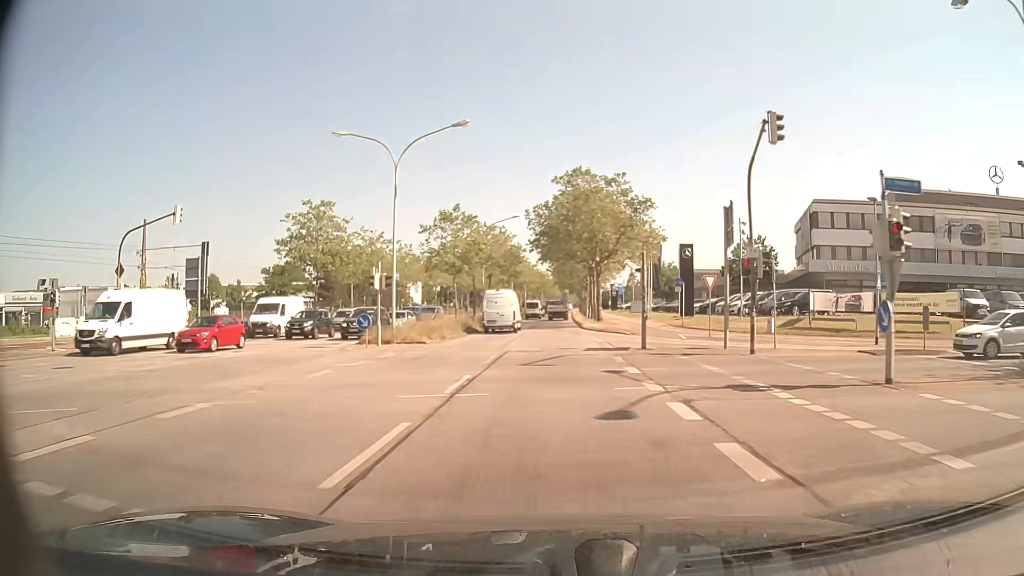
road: primary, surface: asphalt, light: Day
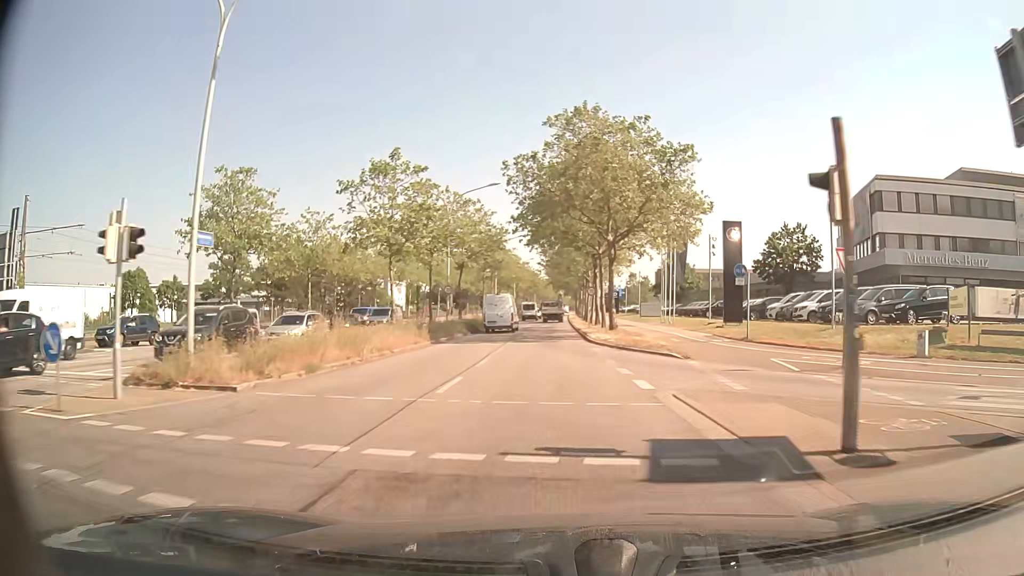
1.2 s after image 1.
(+0.1, +17.0) m; +1°
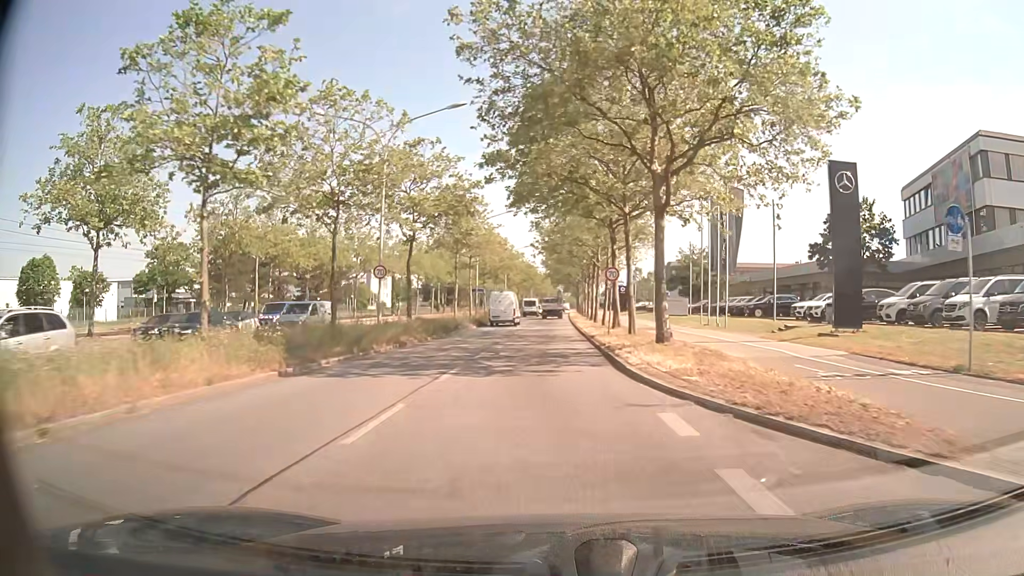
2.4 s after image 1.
(0.0, +17.0) m; 0°
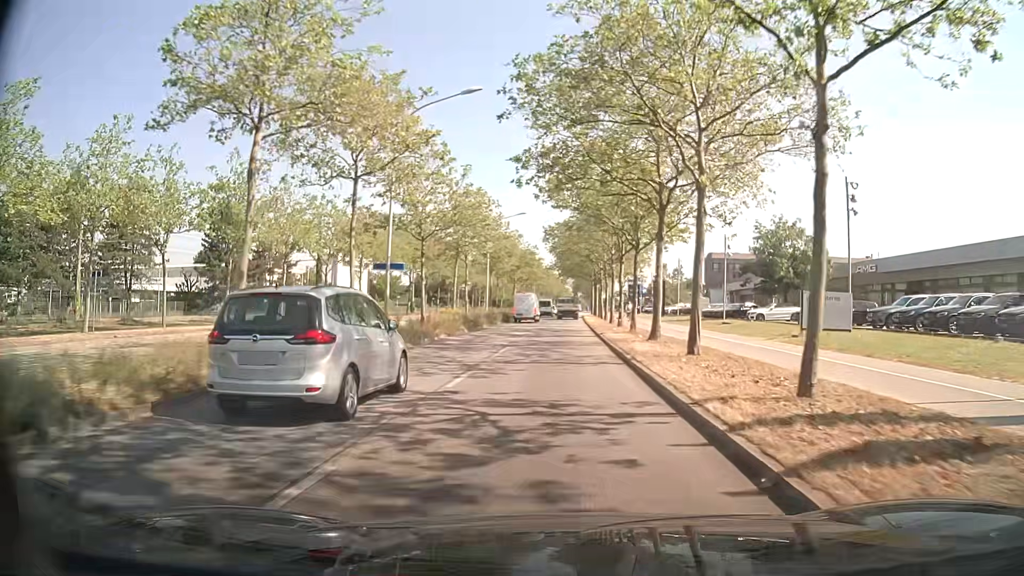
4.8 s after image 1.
(-0.2, +33.8) m; -1°
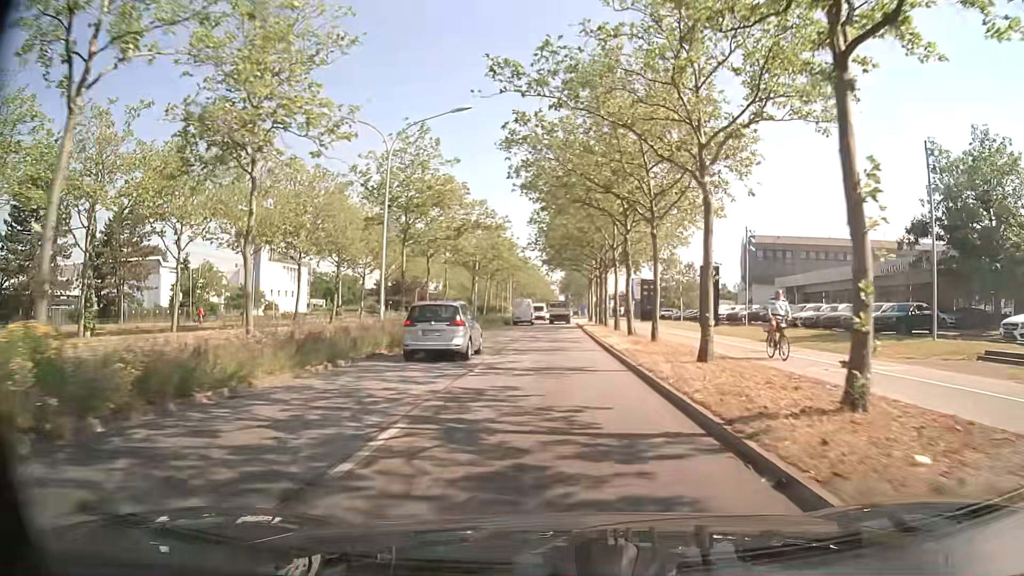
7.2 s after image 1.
(+0.2, +33.3) m; +1°
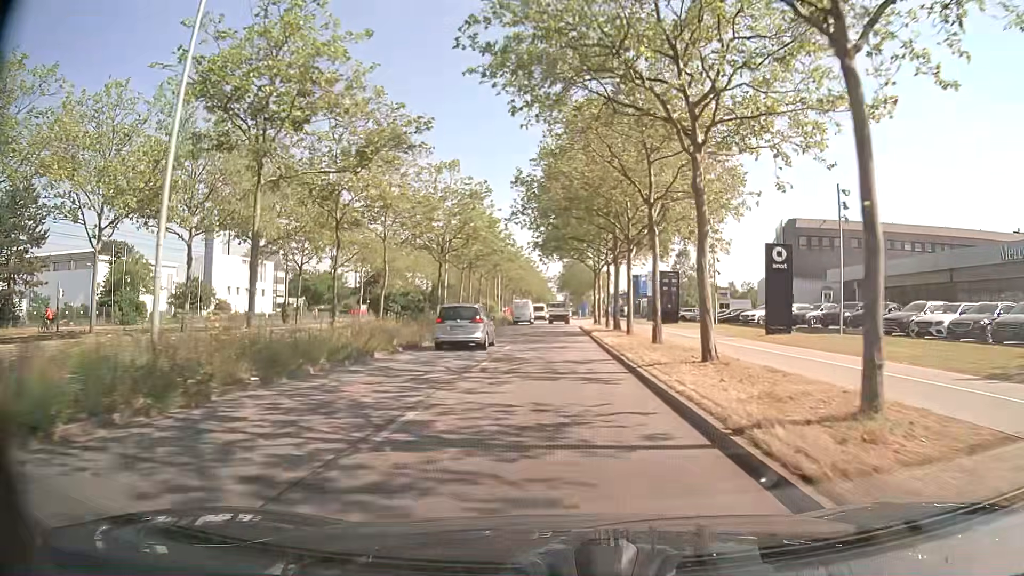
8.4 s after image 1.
(0.0, +16.4) m; 0°
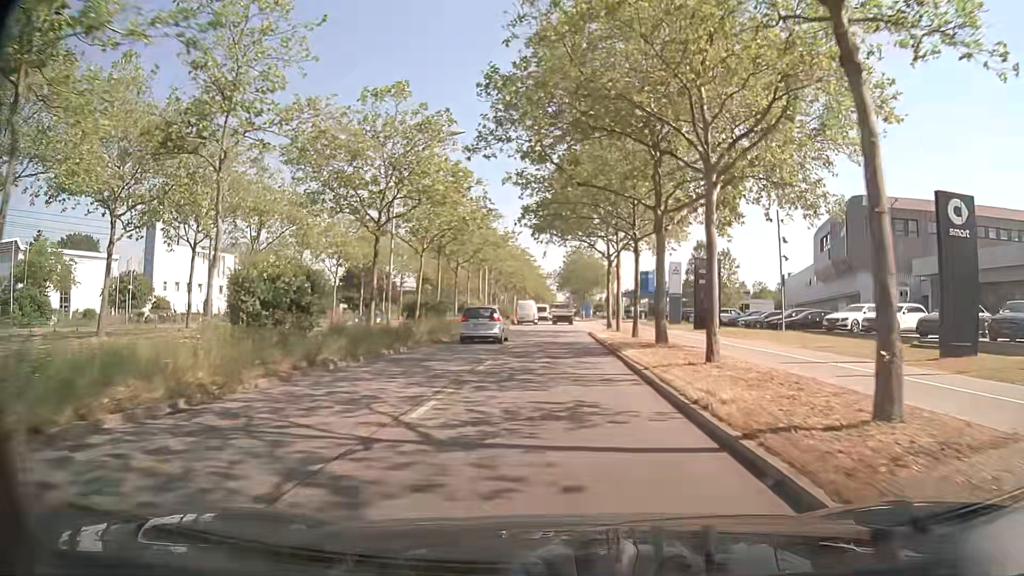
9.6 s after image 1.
(-0.1, +16.3) m; 0°
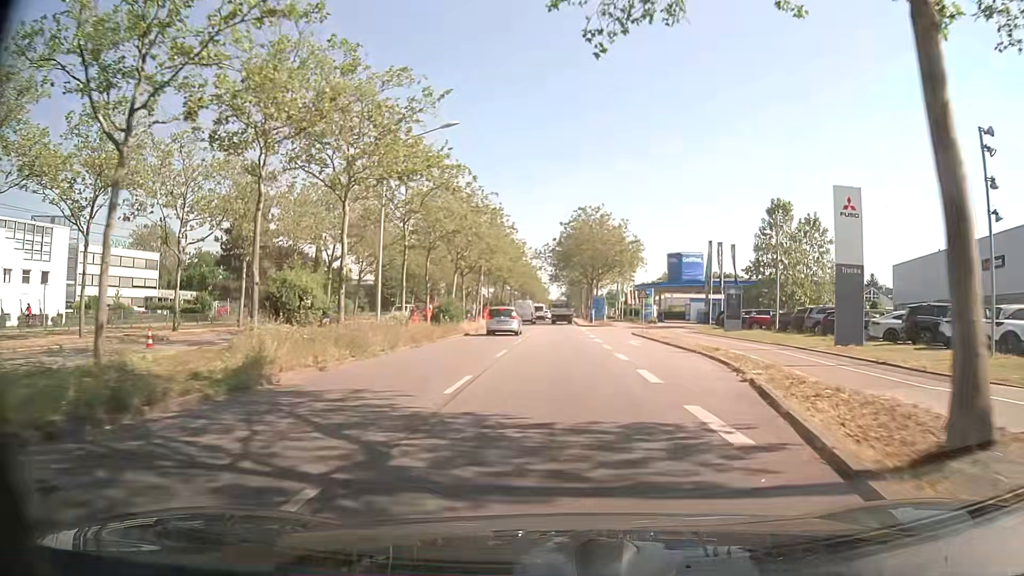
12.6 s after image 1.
(+0.4, +41.4) m; +1°
(0, +10) (0, +20) (0, +30) (0, +40) (0, +50) (0, +60) (0, +70) (0, +80) (0, +90) (0, +100) m
